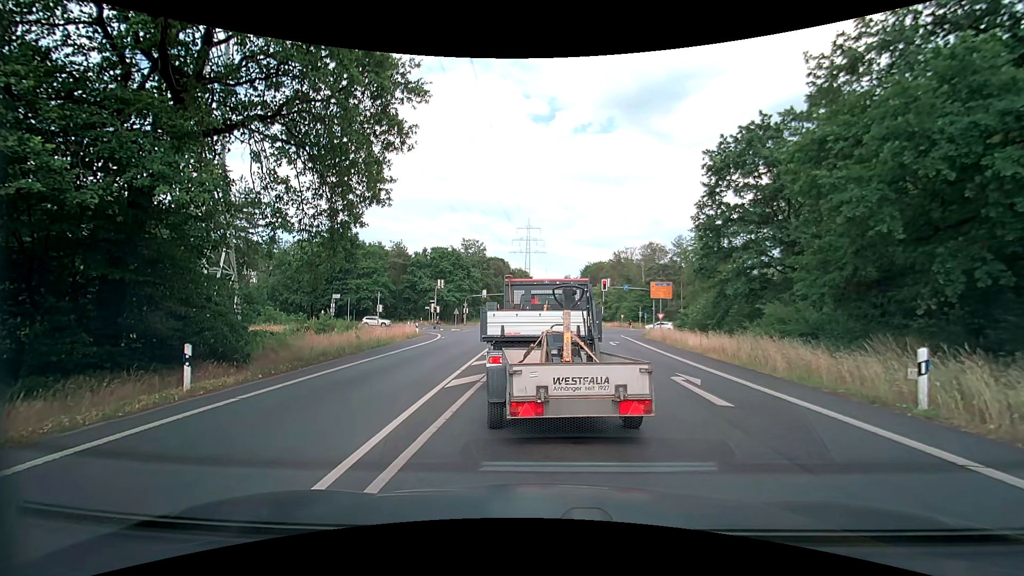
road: secondary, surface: asphalt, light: Day
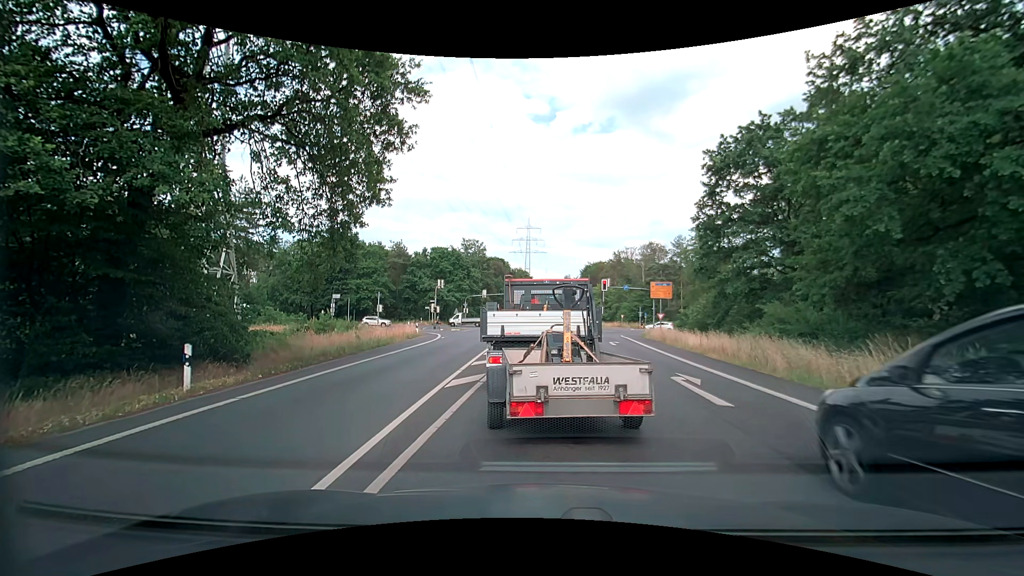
(0.0, 0.0) m; 0°
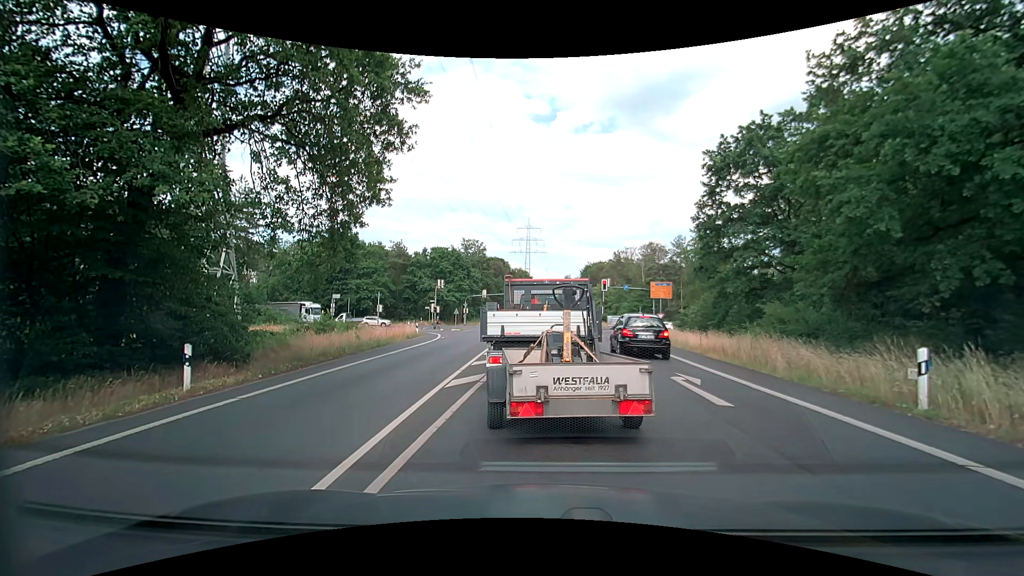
(0.0, 0.0) m; 0°
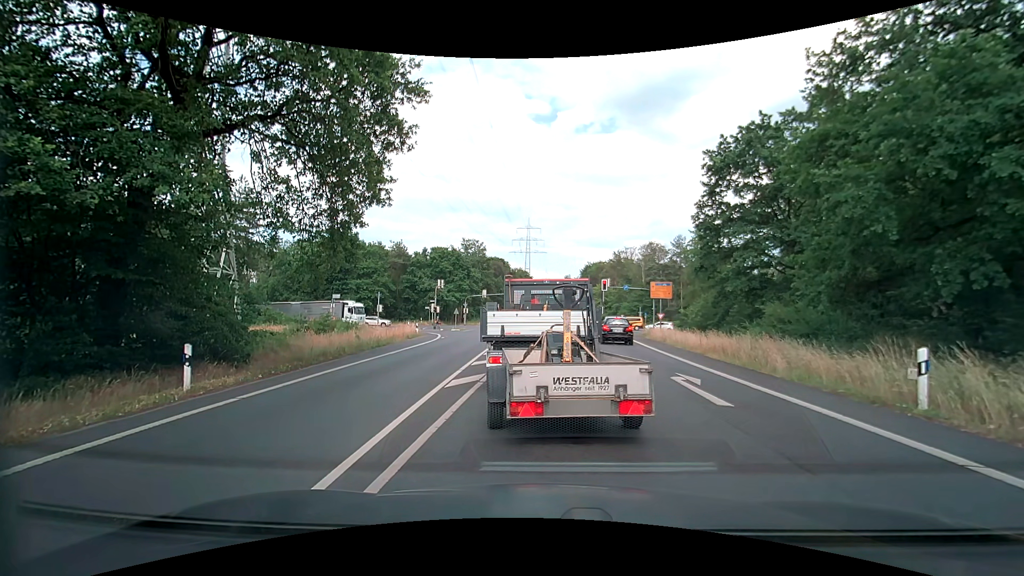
(0.0, 0.0) m; 0°
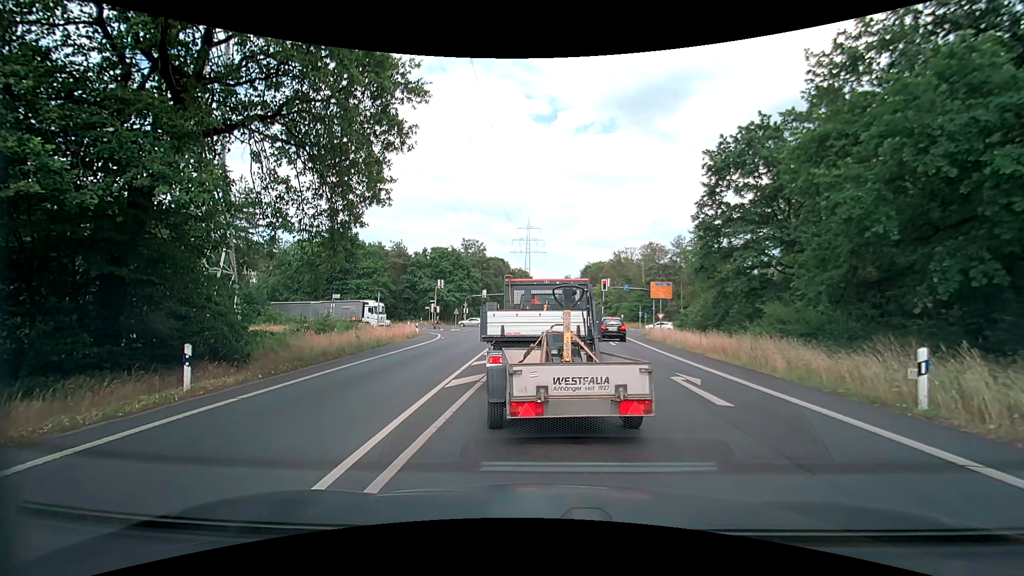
(0.0, 0.0) m; 0°
